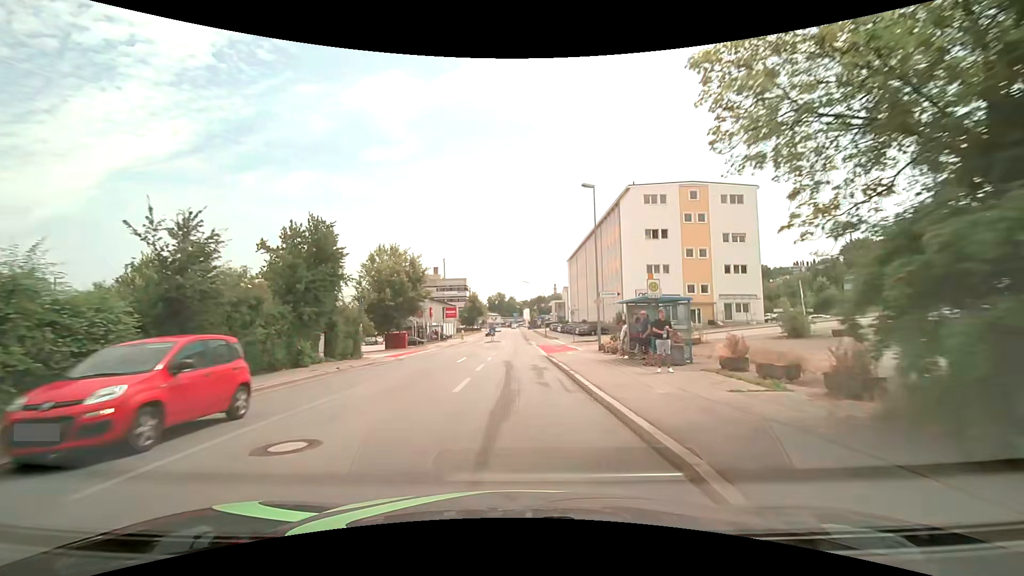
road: tertiary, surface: asphalt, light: Day
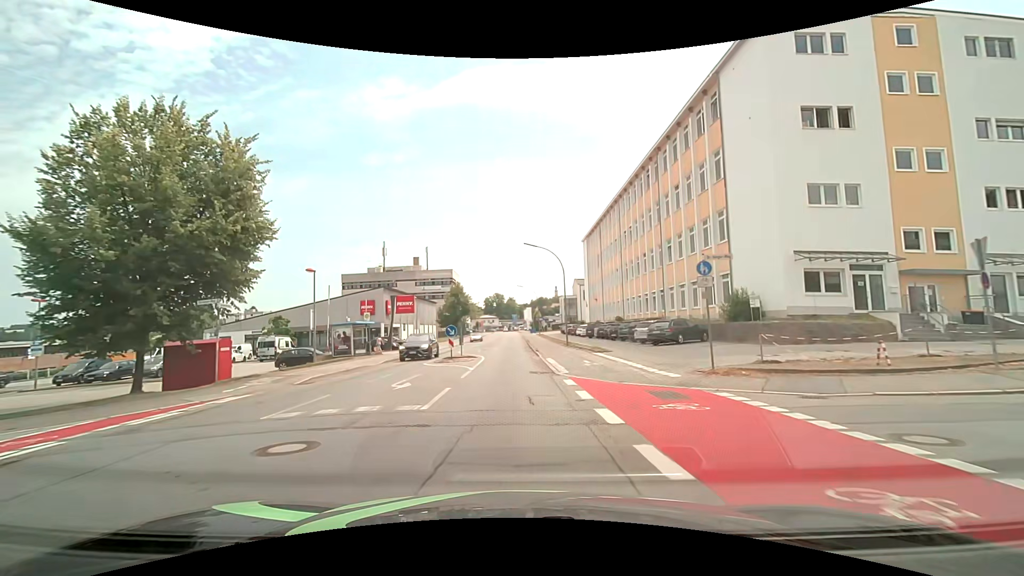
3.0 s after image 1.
(0.0, +35.1) m; 0°
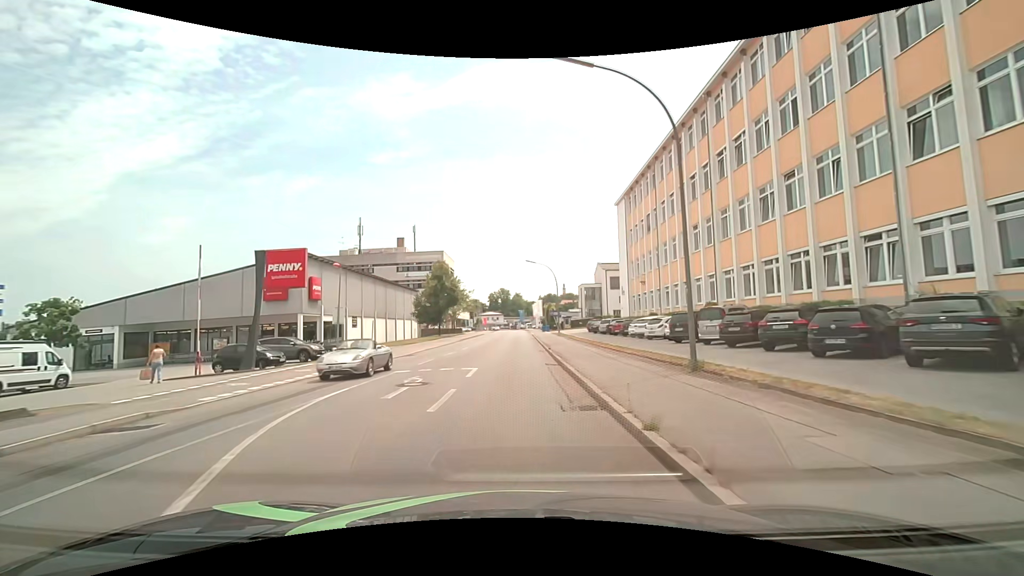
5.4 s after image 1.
(-0.3, +28.9) m; -1°
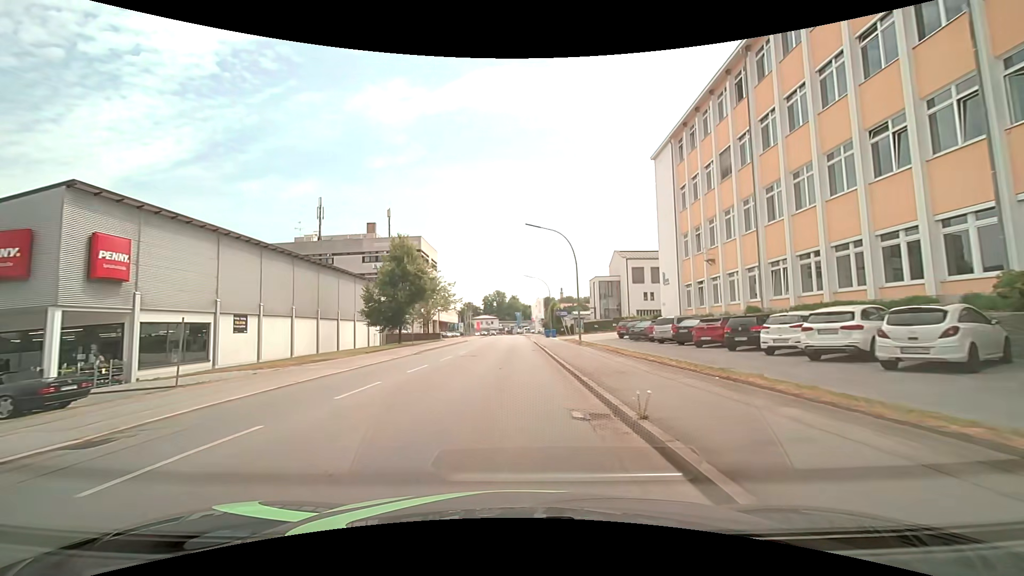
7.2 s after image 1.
(-0.1, +22.3) m; 0°
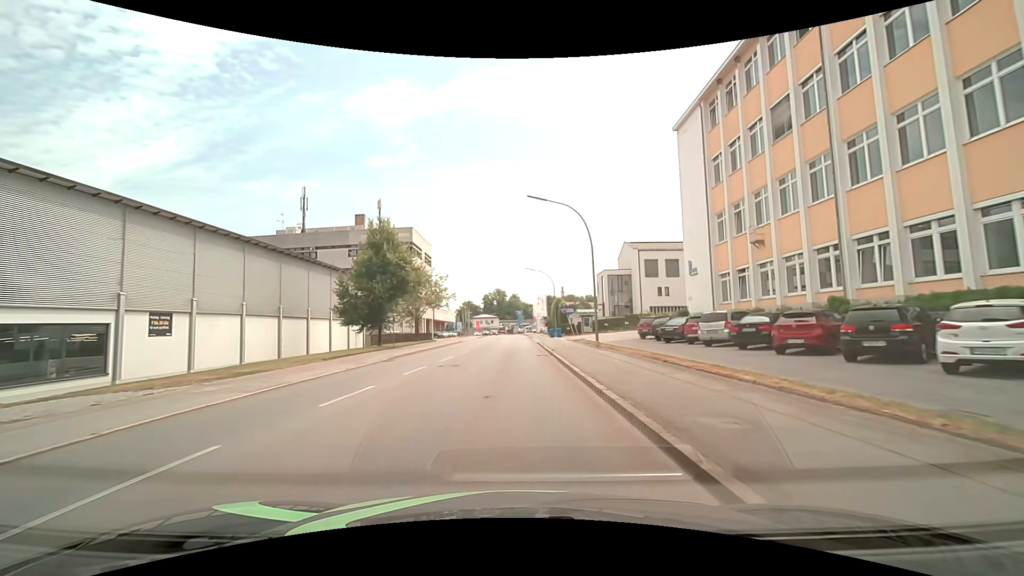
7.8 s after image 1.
(0.0, +7.5) m; 0°
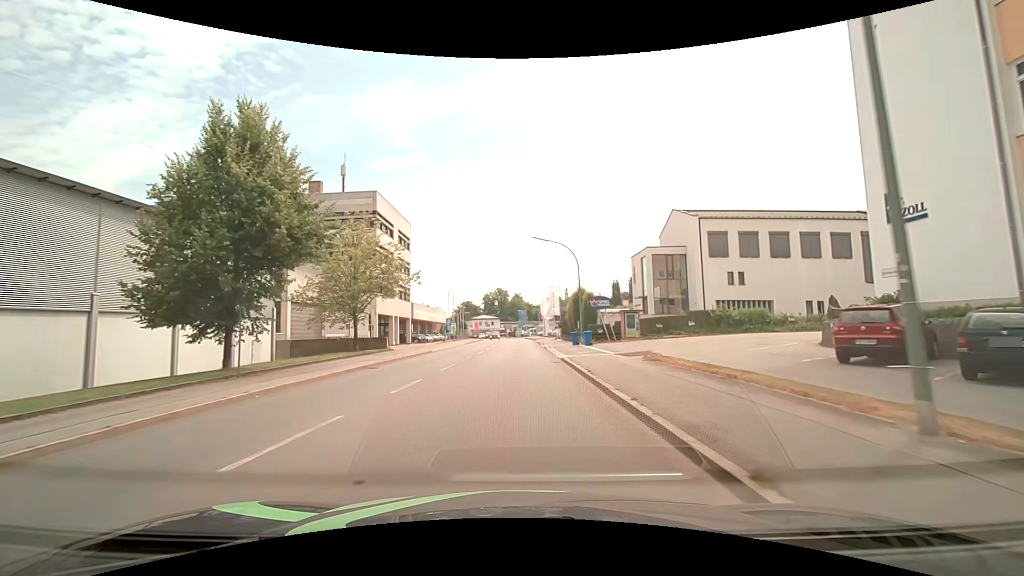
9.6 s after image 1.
(-0.2, +22.6) m; -1°
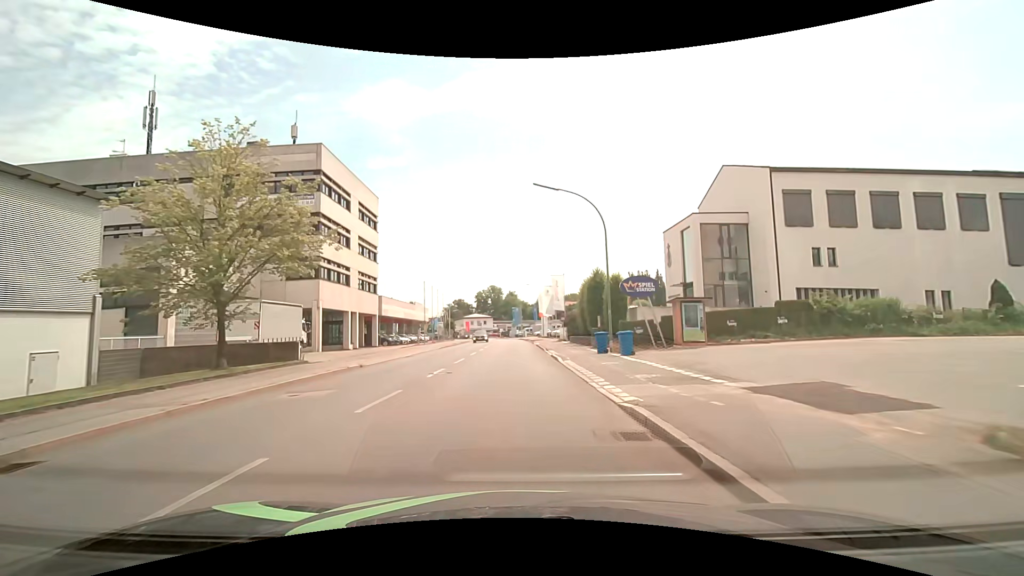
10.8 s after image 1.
(+0.1, +14.9) m; +1°
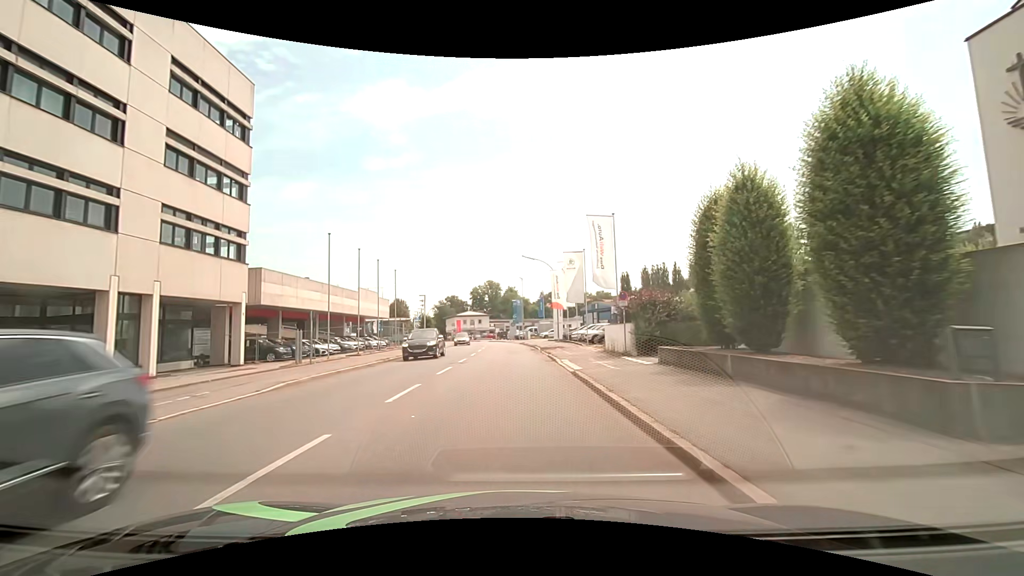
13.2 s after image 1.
(+0.1, +29.5) m; 0°
(0, +10) (0, +20) (0, +30) (0, +40) (-1, +50) (-1, +60) (-2, +70) (-4, +80) (-5, +90) (-7, +100) m
